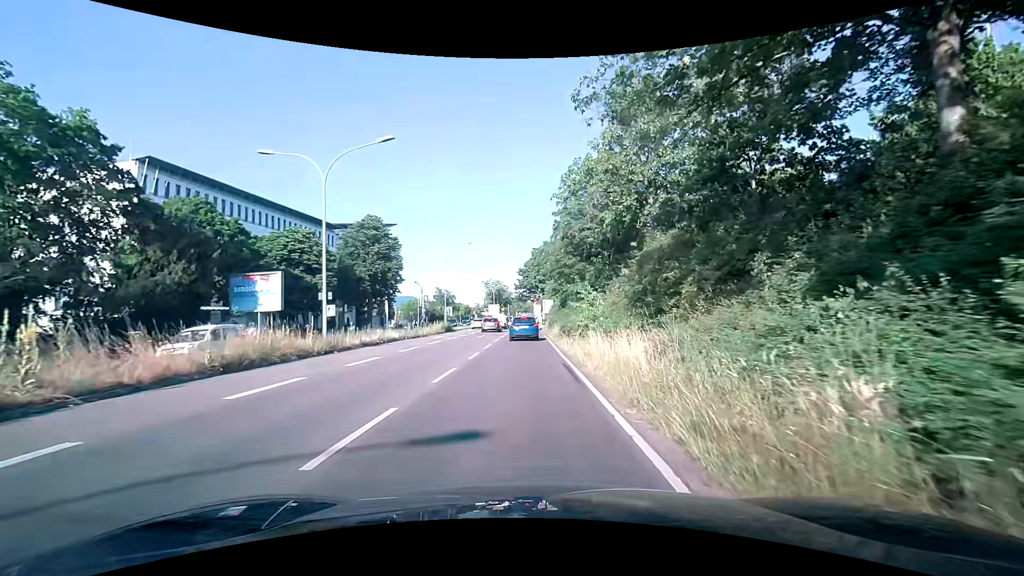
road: trunk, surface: asphalt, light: Day
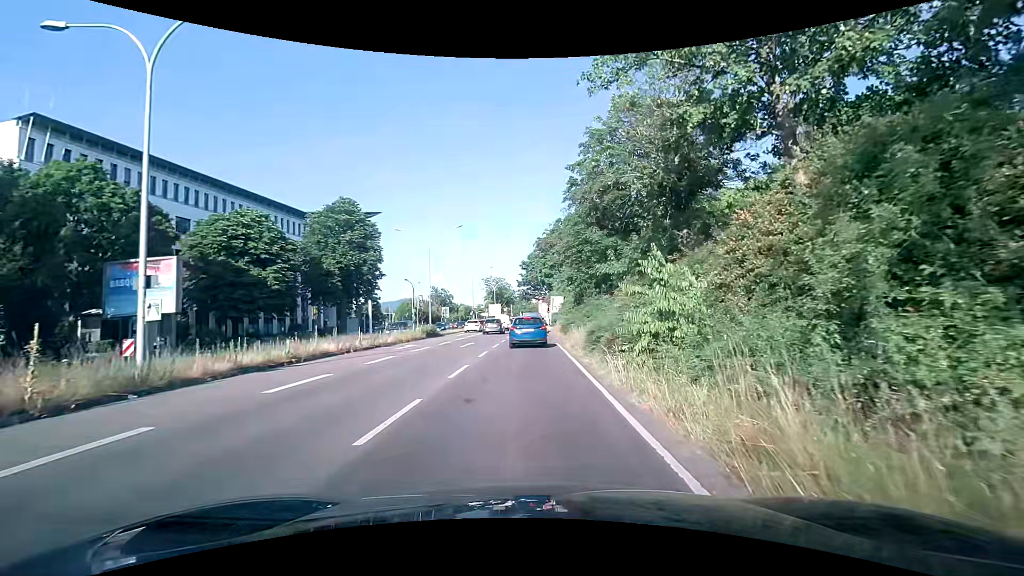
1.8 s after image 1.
(+0.1, +11.1) m; +2°
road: primary
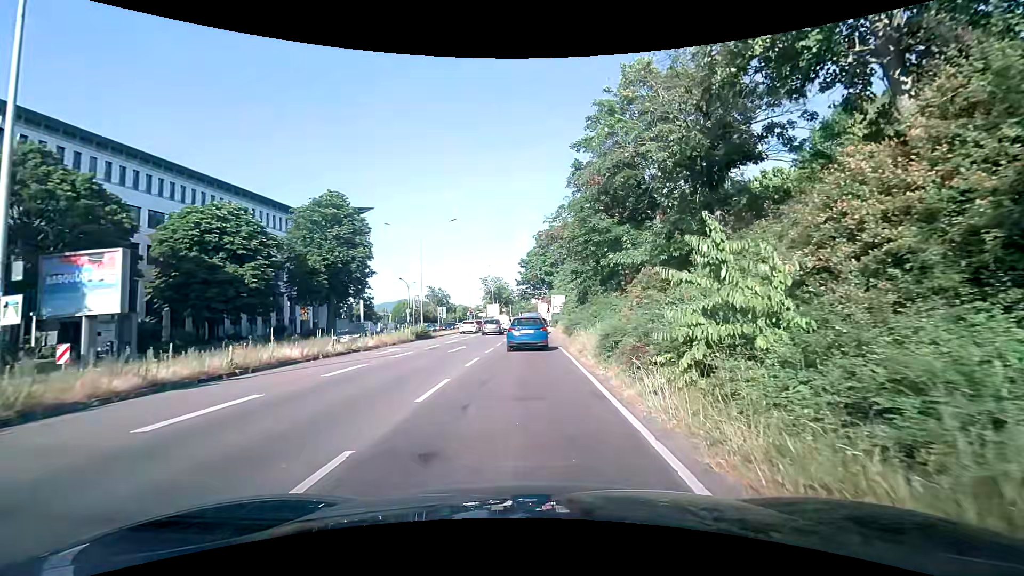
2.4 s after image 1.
(-0.1, +3.2) m; -1°
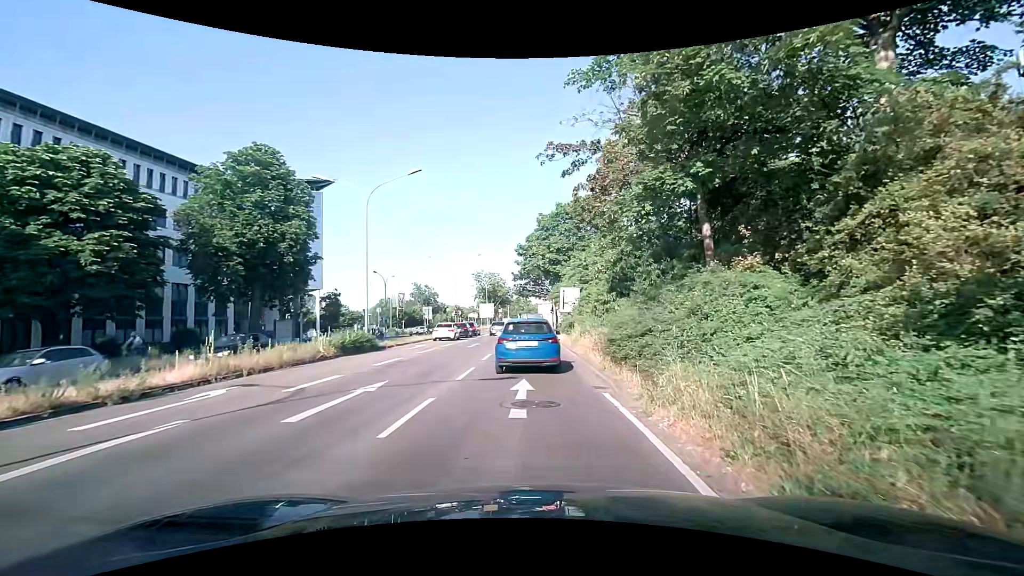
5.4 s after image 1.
(0.0, +14.3) m; -1°
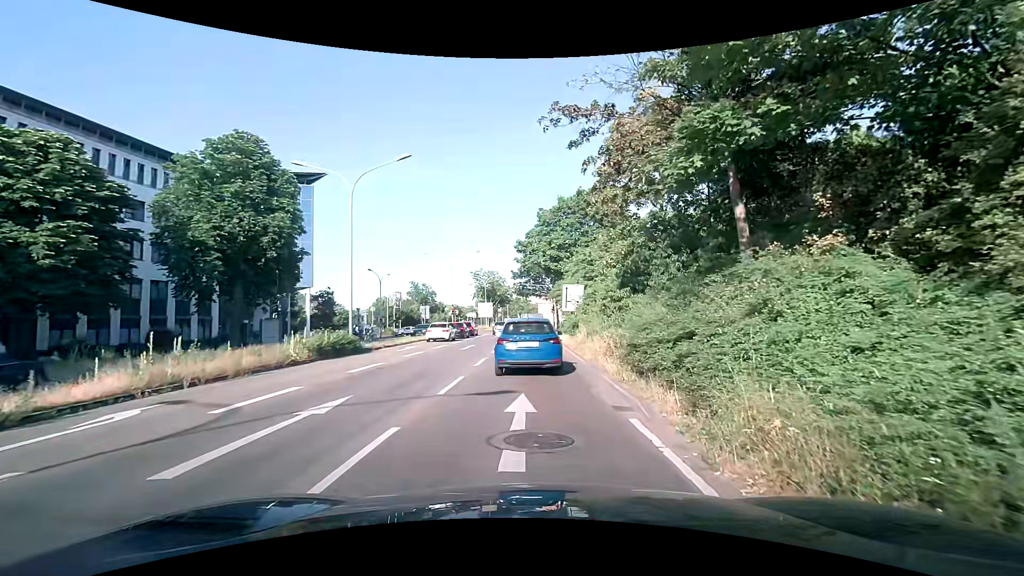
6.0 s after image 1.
(0.0, +2.4) m; +1°
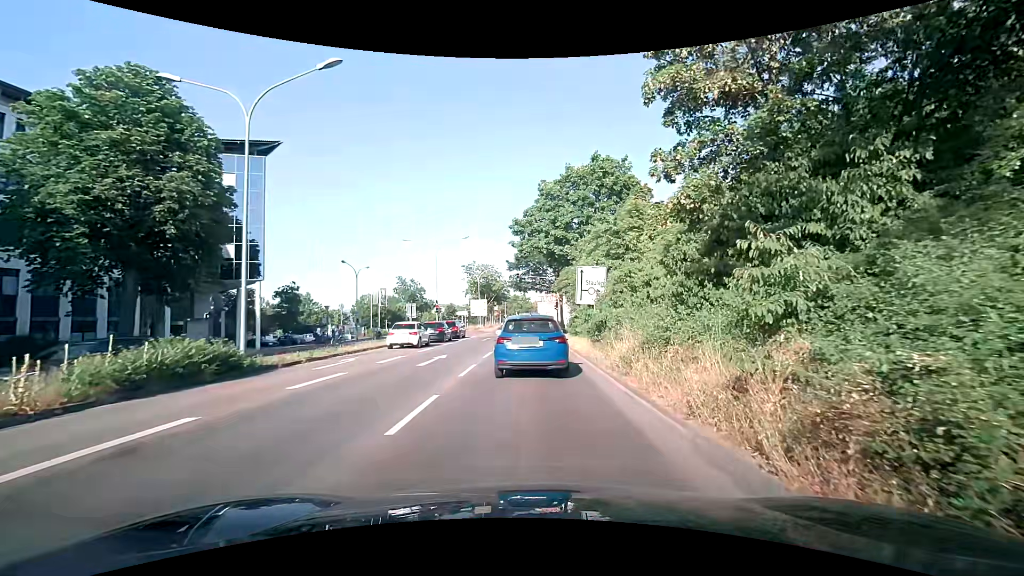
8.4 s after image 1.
(0.0, +9.6) m; +1°
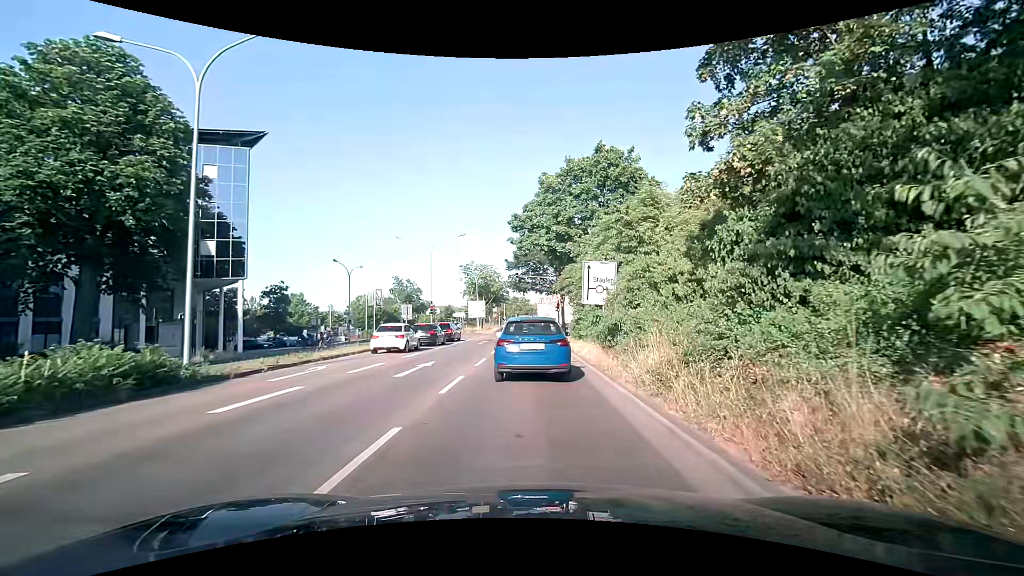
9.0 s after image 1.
(-0.1, +2.6) m; -2°
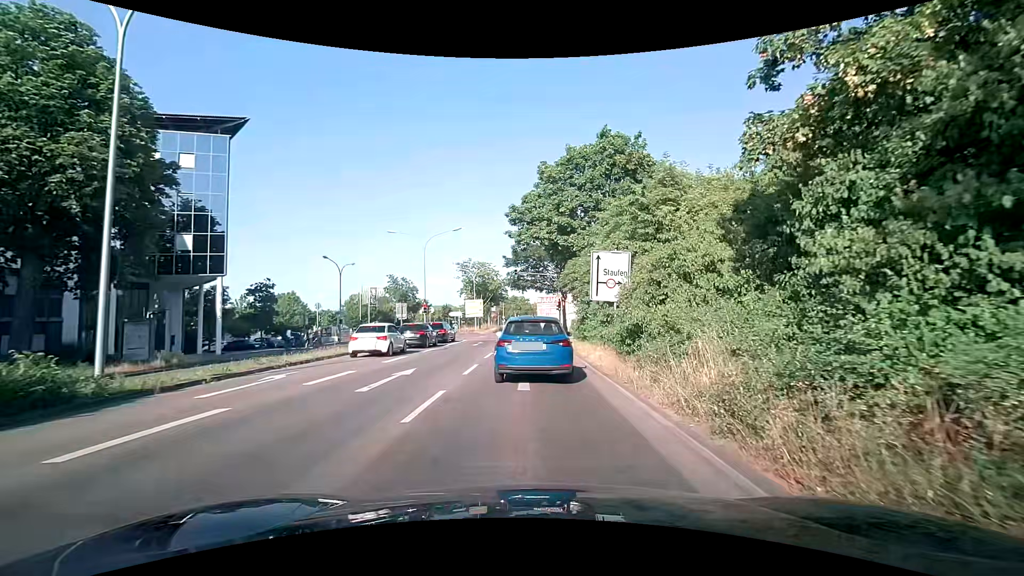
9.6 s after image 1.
(0.0, +2.7) m; +1°
(0, +10) (0, +20) (-1, +30) (-2, +40) (-3, +50) (-3, +60) (-3, +70) (-3, +80) (-3, +90) (-3, +100) m
